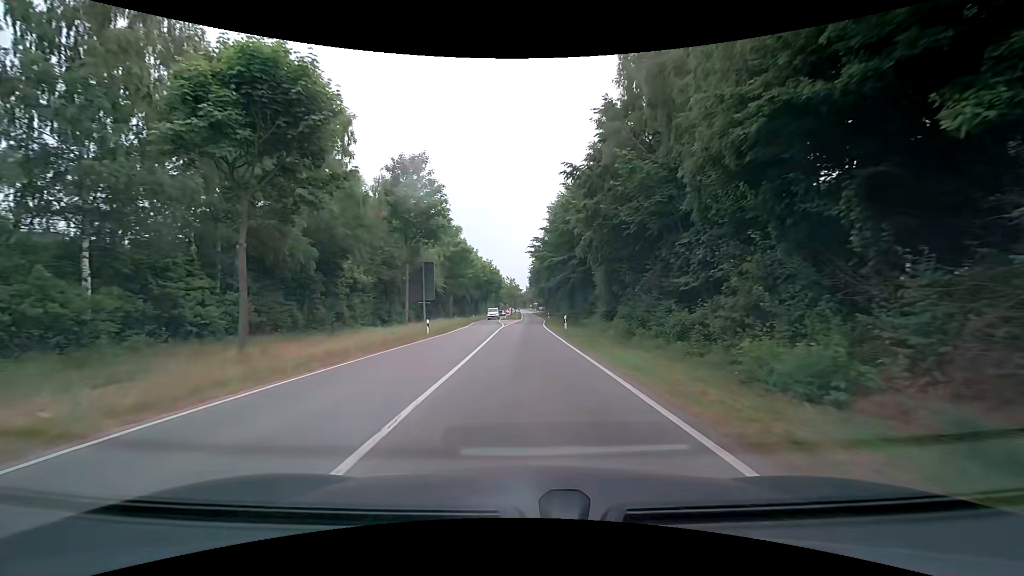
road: tertiary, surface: asphalt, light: Day
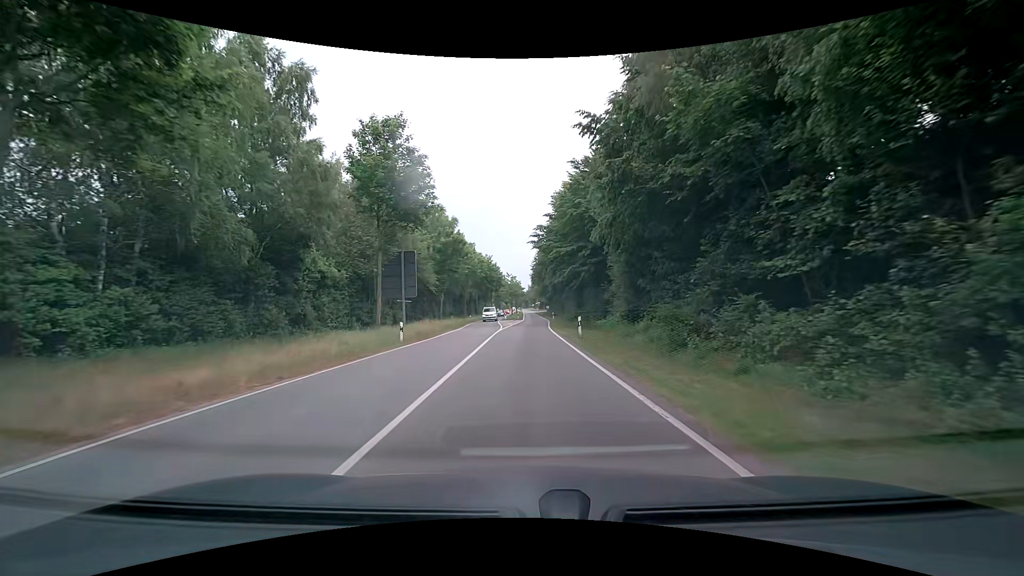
(-0.1, +7.2) m; 0°
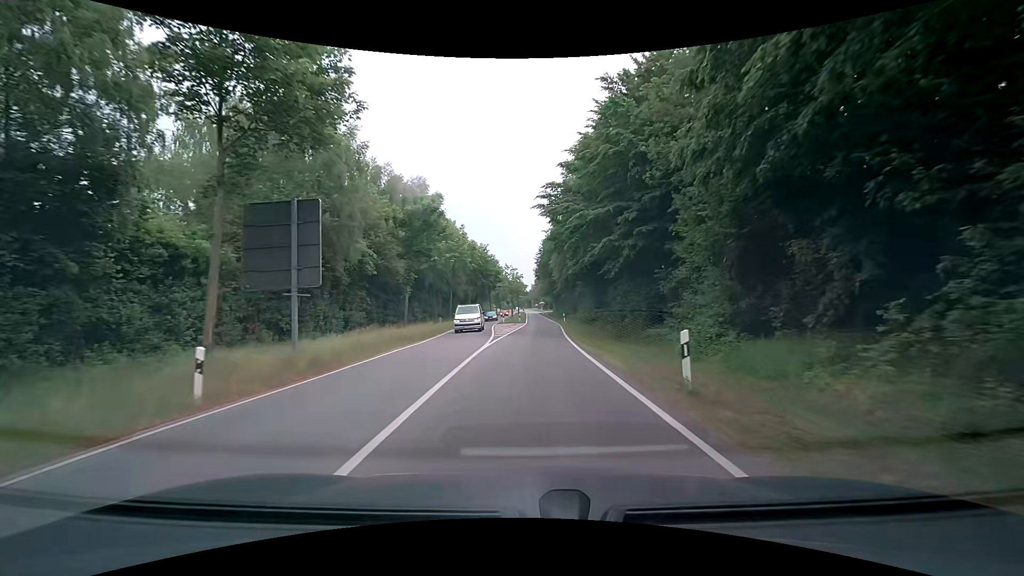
(-0.1, +15.4) m; 0°
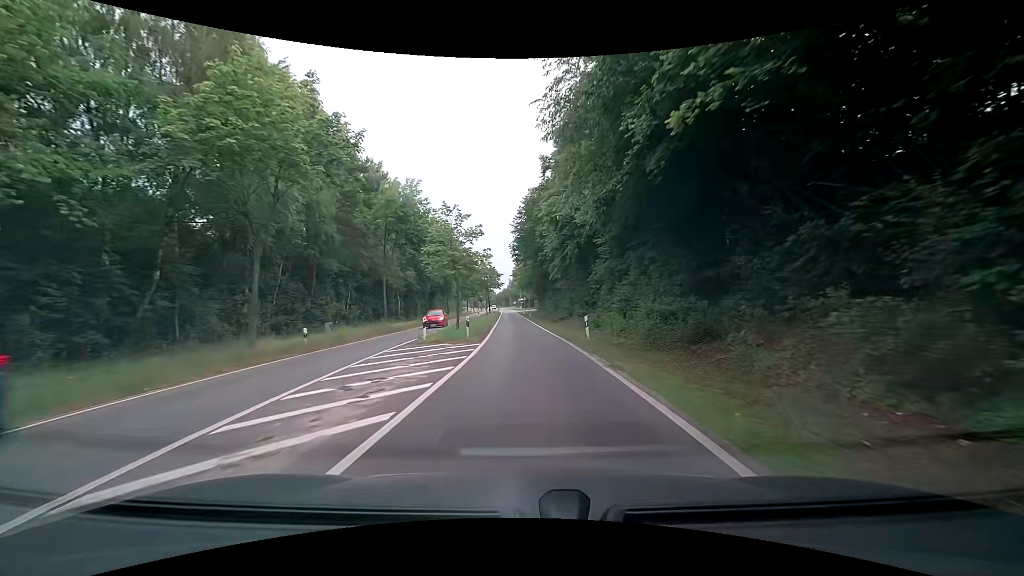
(+0.5, +35.1) m; +3°
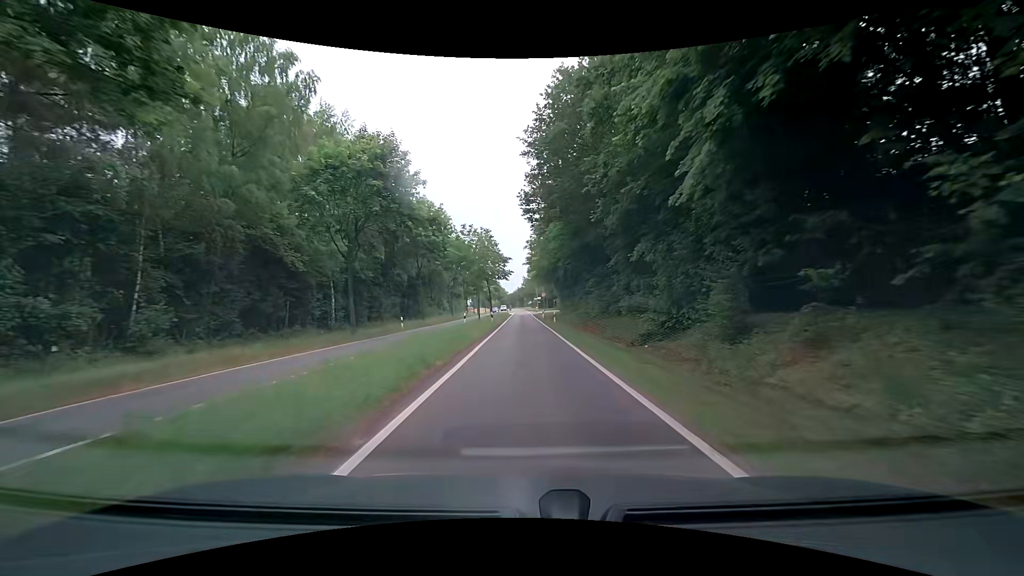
(-0.8, +29.0) m; -3°
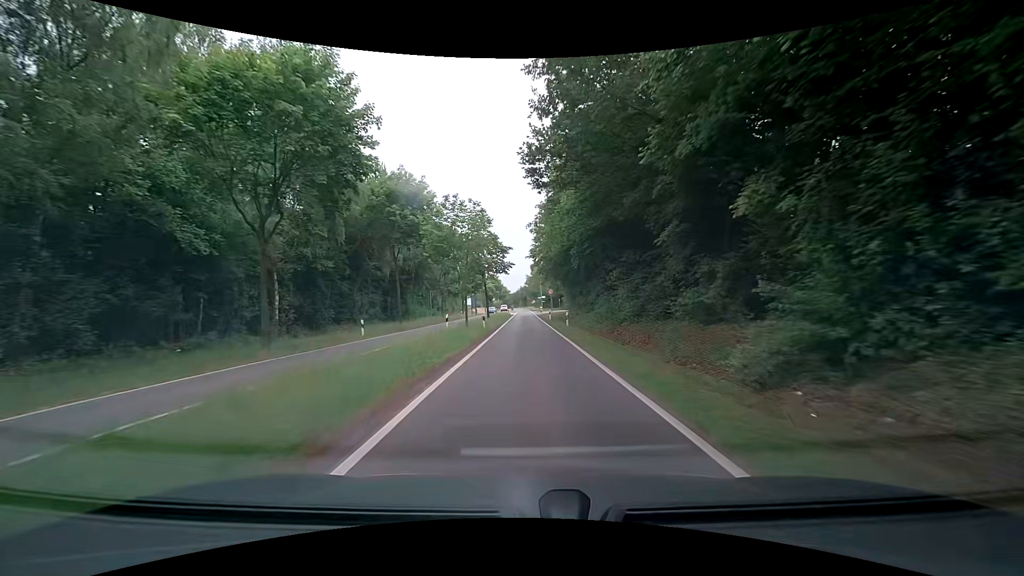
(0.0, +9.9) m; 0°
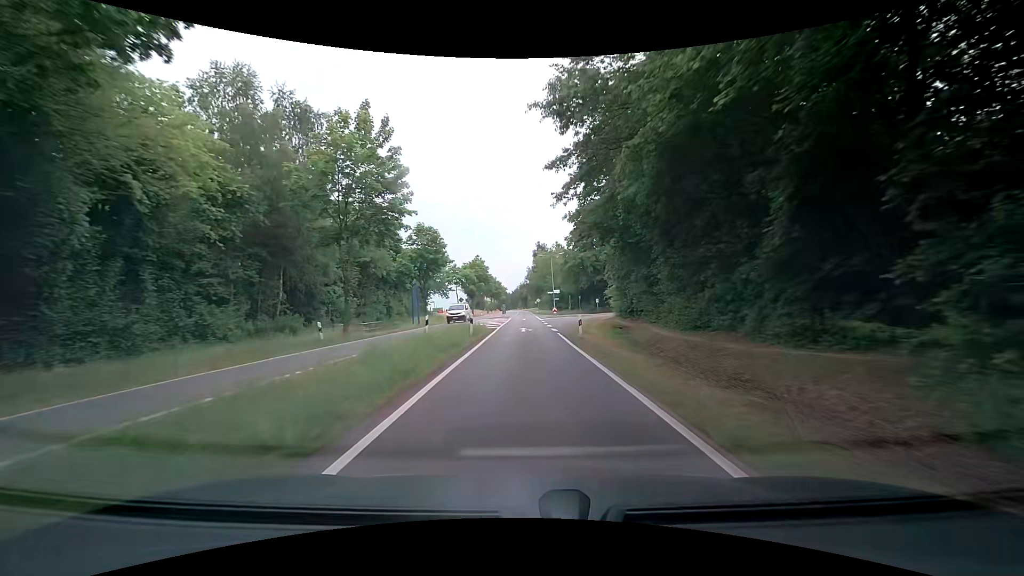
(-0.3, +50.9) m; -1°
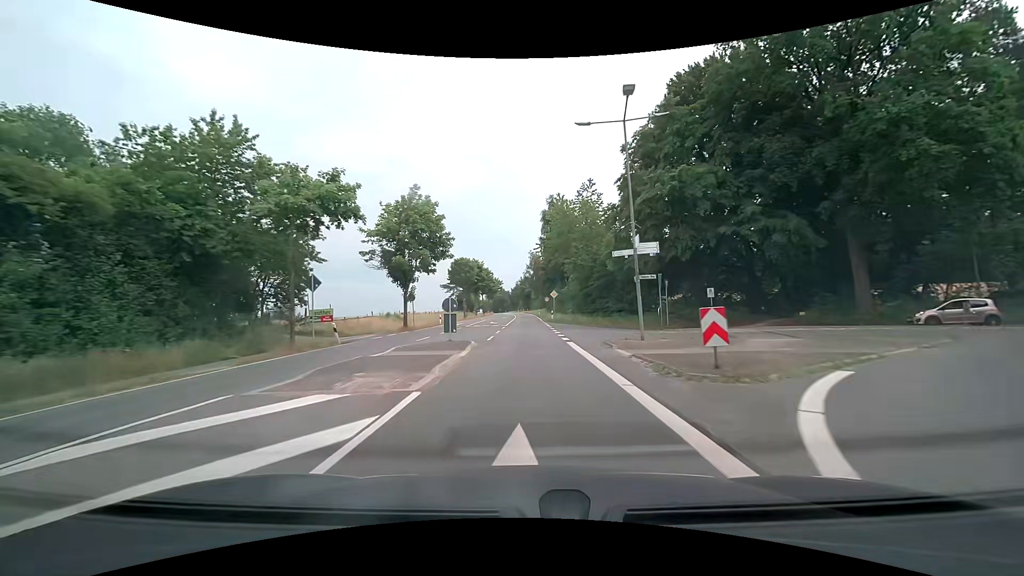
(+0.4, +52.9) m; 0°
(0, +10) (0, +20) (0, +30) (0, +40) (0, +50) (0, +60) (0, +70) (0, +80) (0, +90) (0, +100) m
